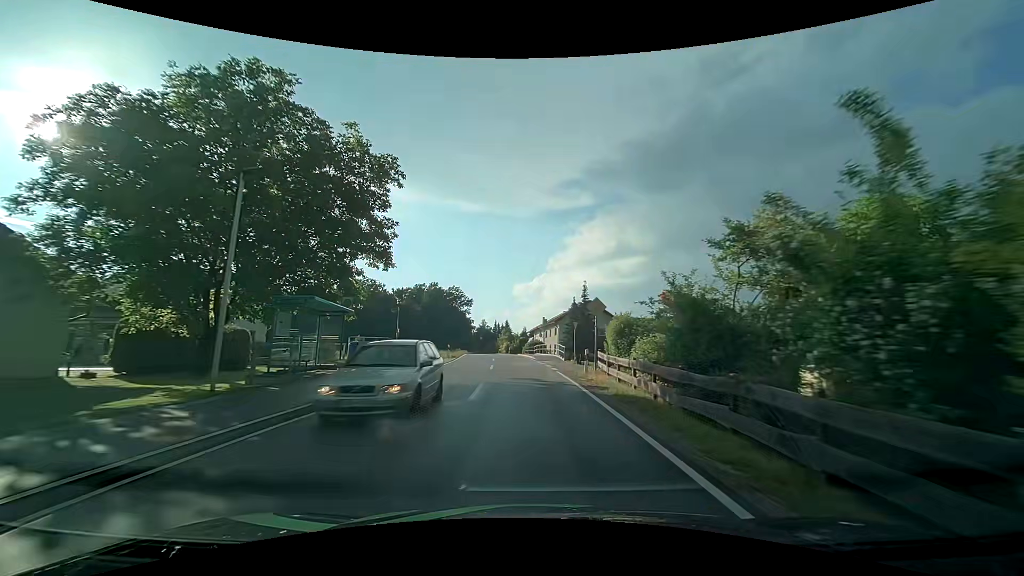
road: tertiary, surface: asphalt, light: Day
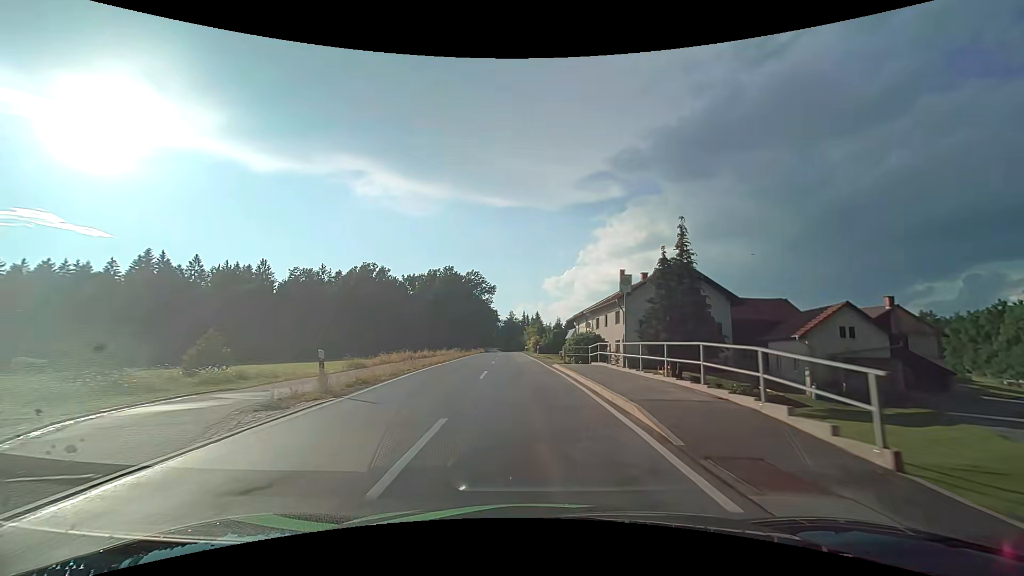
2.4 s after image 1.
(-0.9, +31.5) m; -4°
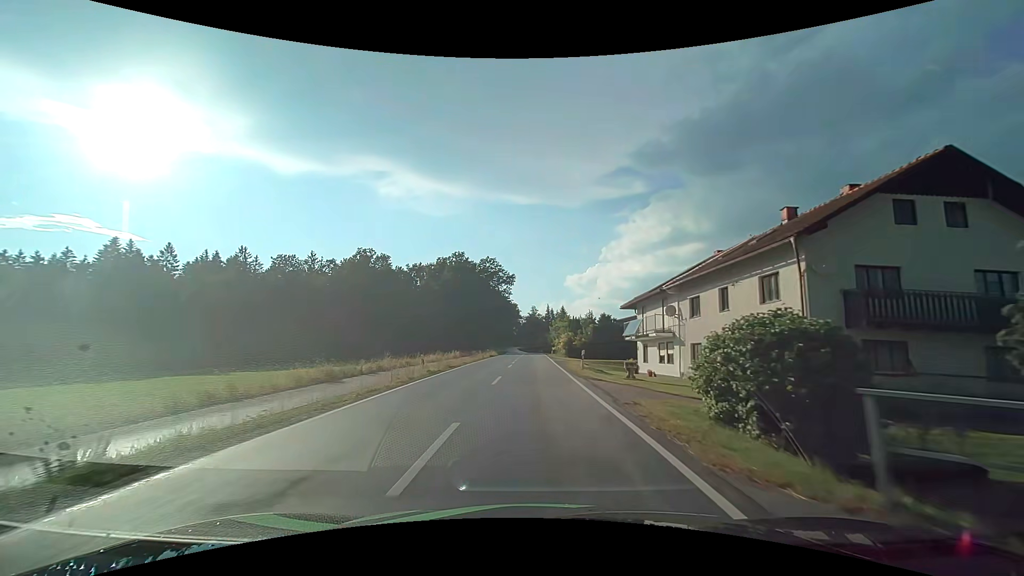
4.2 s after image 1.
(-0.5, +23.9) m; -2°
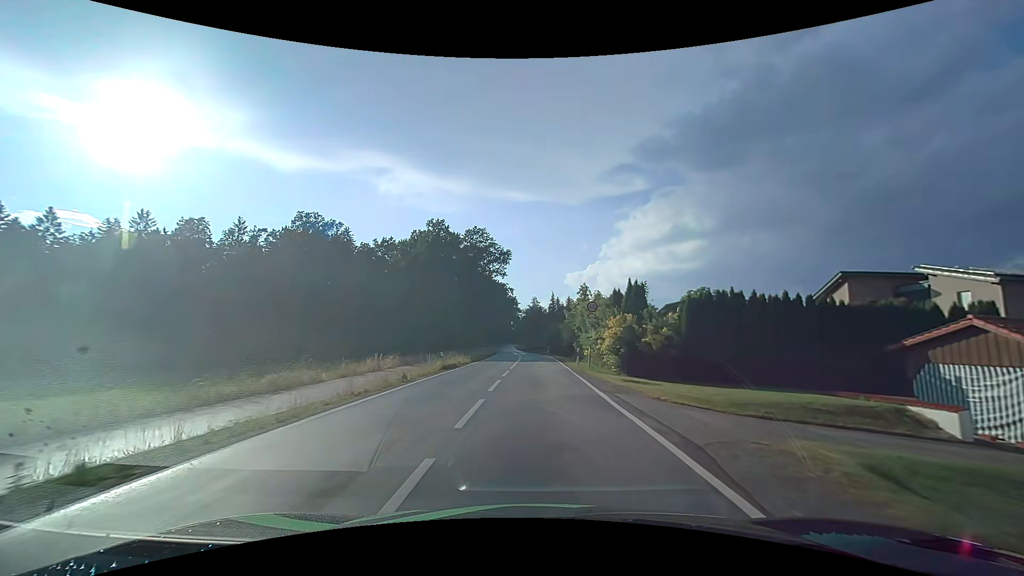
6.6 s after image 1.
(-0.3, +32.7) m; 0°
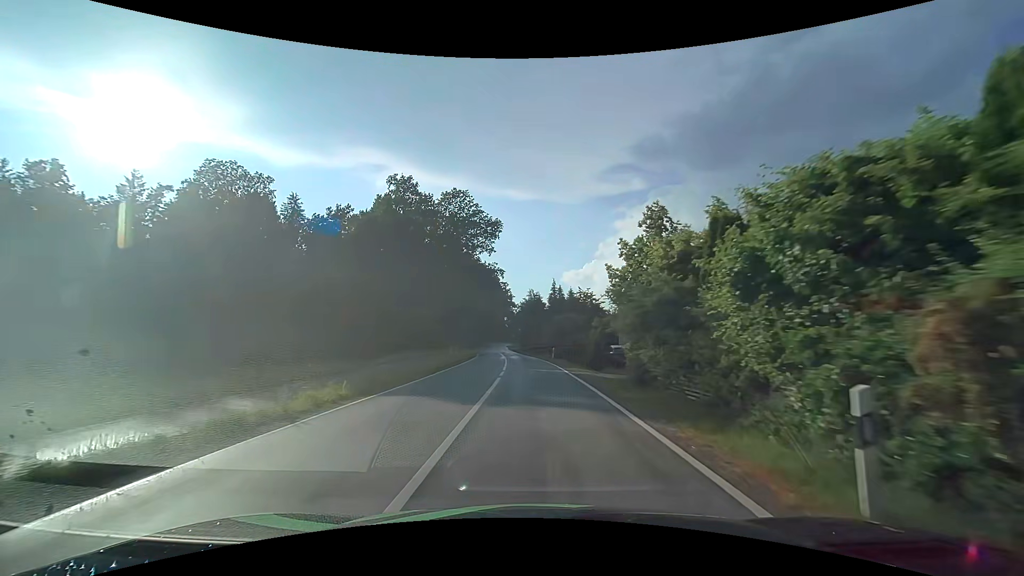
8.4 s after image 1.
(0.0, +25.2) m; 0°
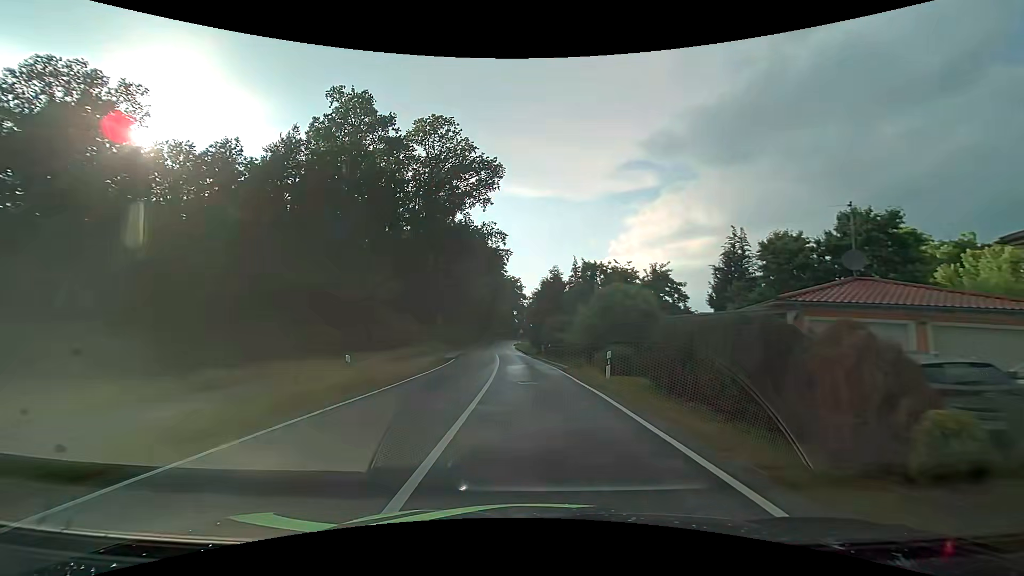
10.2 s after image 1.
(-0.3, +25.5) m; -2°
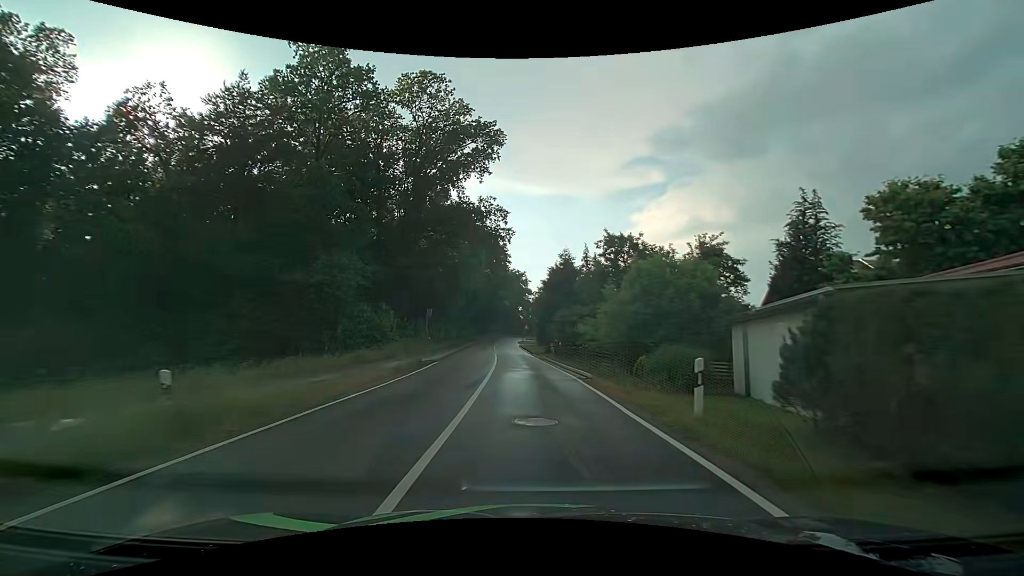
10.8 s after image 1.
(0.0, +8.5) m; 0°
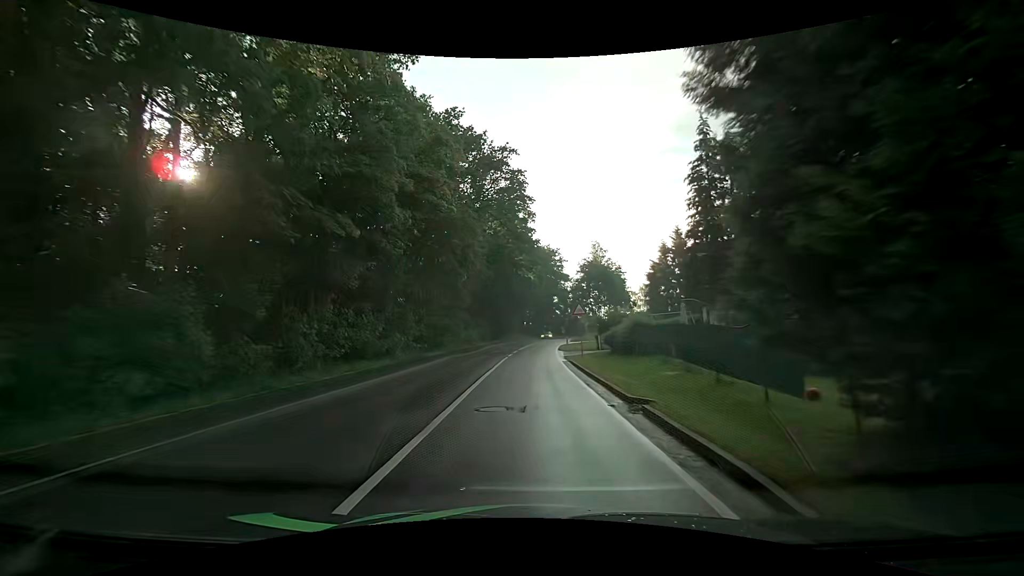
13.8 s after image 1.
(-1.4, +42.1) m; -4°
(0, +10) (0, +20) (0, +30) (+1, +40) (+1, +50) (+2, +60) (+3, +70) (+5, +80) (+7, +90) (+9, +99) m
